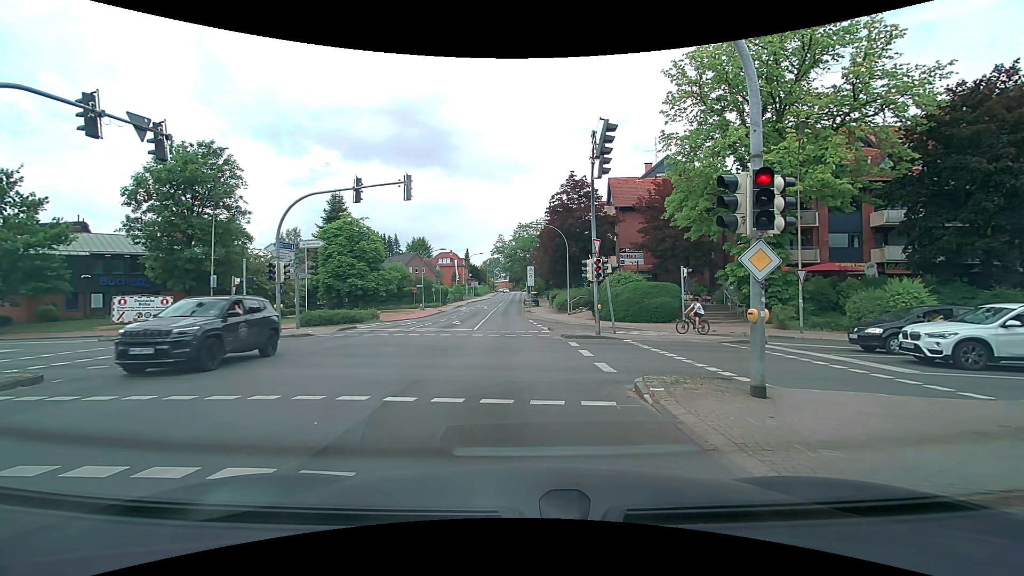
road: secondary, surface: asphalt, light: Day
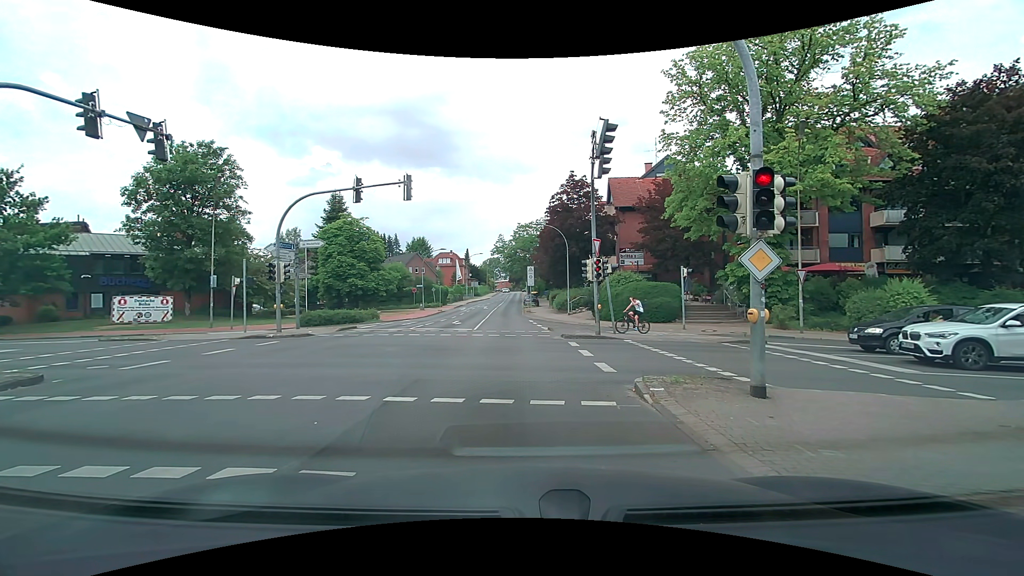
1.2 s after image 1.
(0.0, 0.0) m; 0°
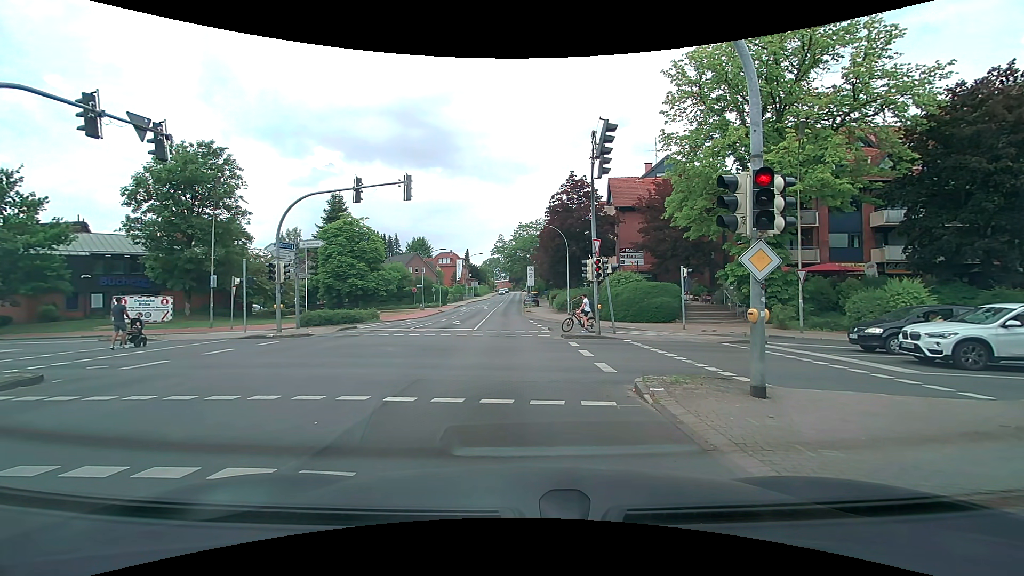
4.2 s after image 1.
(0.0, 0.0) m; 0°
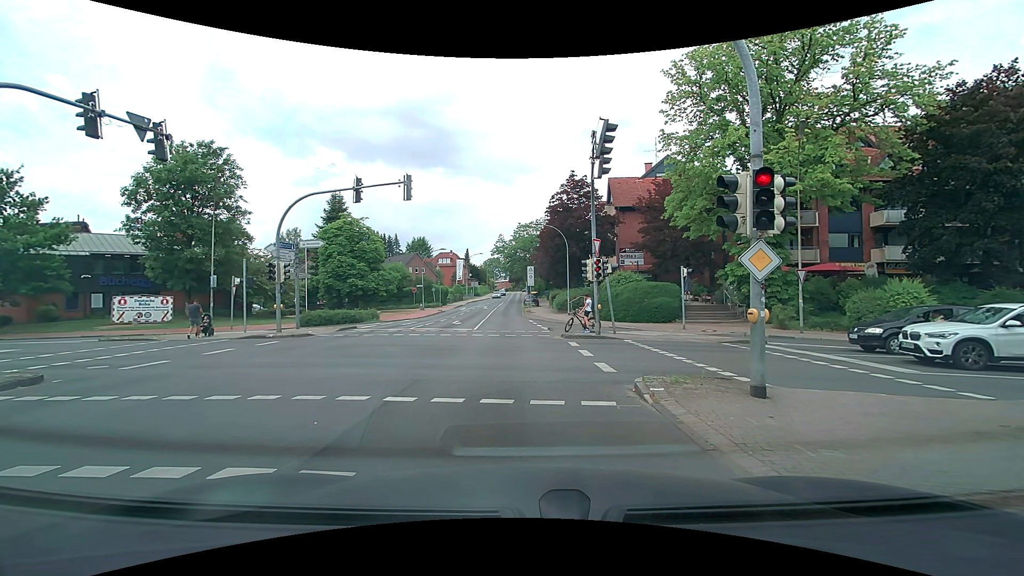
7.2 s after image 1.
(0.0, 0.0) m; 0°
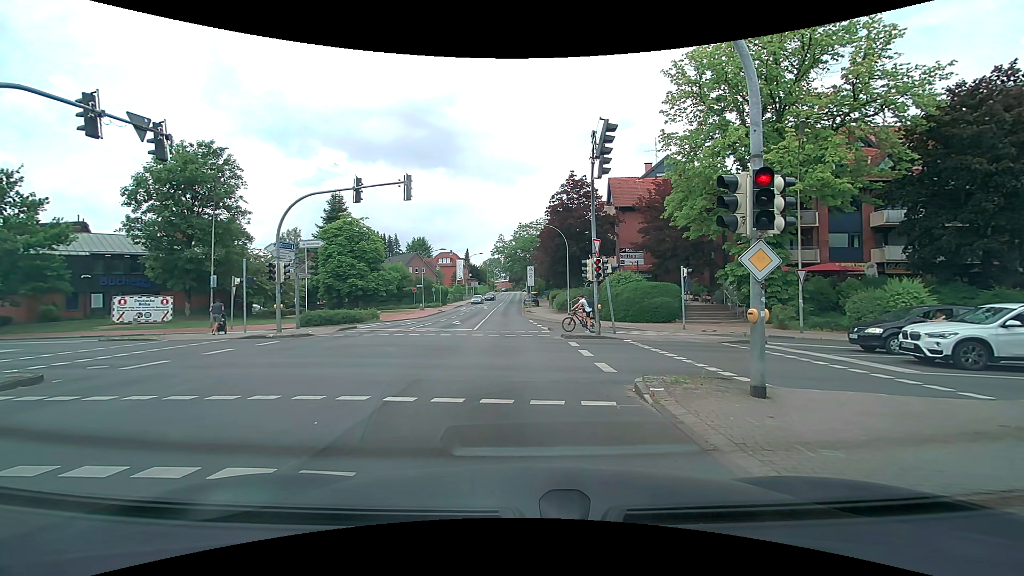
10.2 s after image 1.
(0.0, 0.0) m; 0°
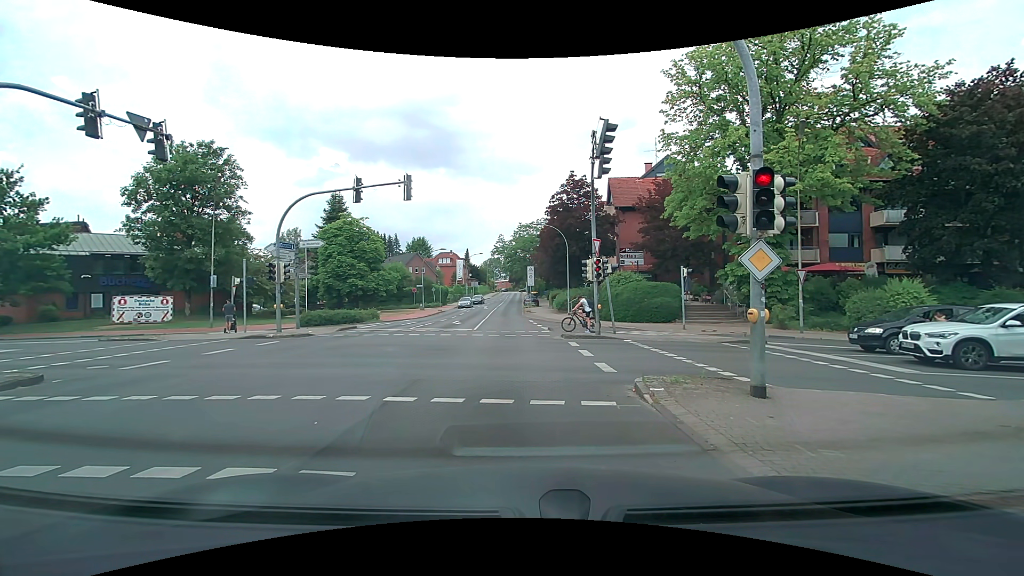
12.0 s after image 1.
(0.0, 0.0) m; 0°
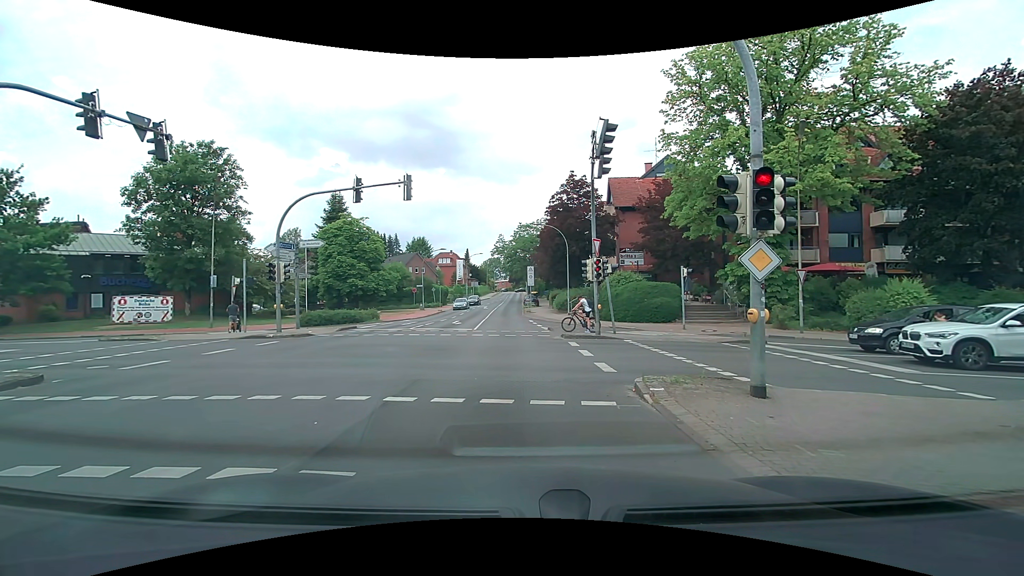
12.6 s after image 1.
(0.0, 0.0) m; 0°
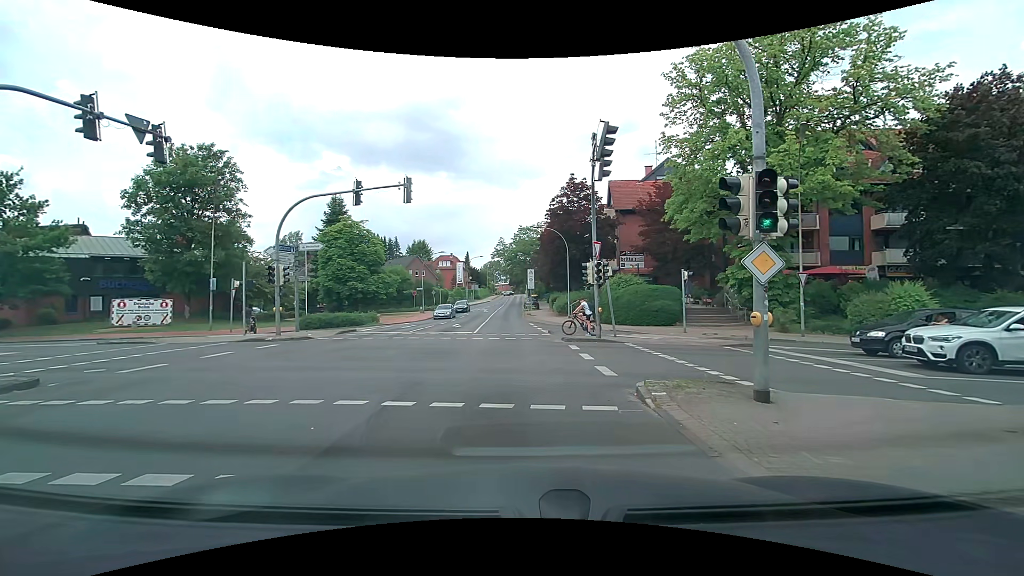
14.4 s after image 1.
(0.0, +0.1) m; 0°
